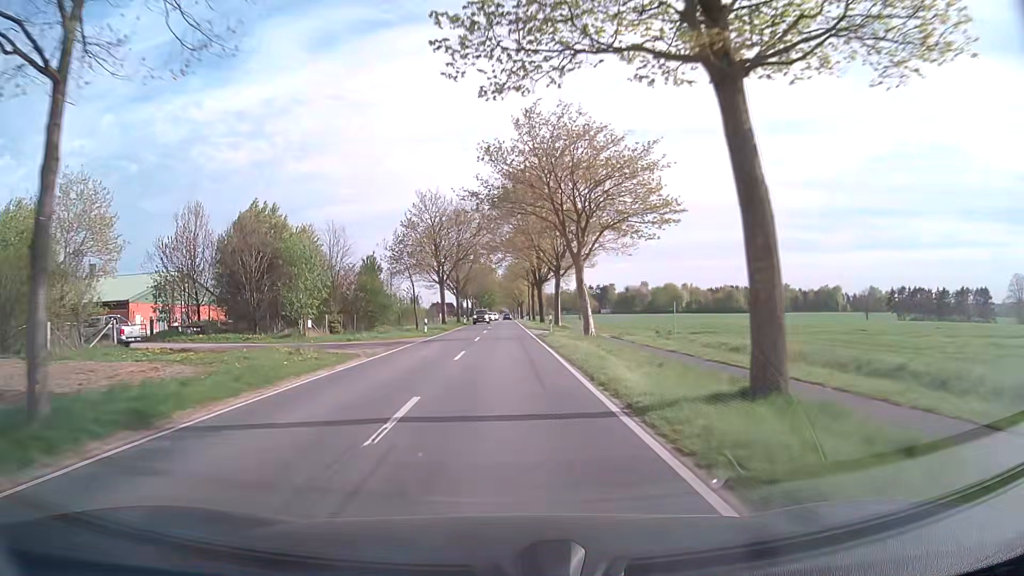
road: secondary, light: Day
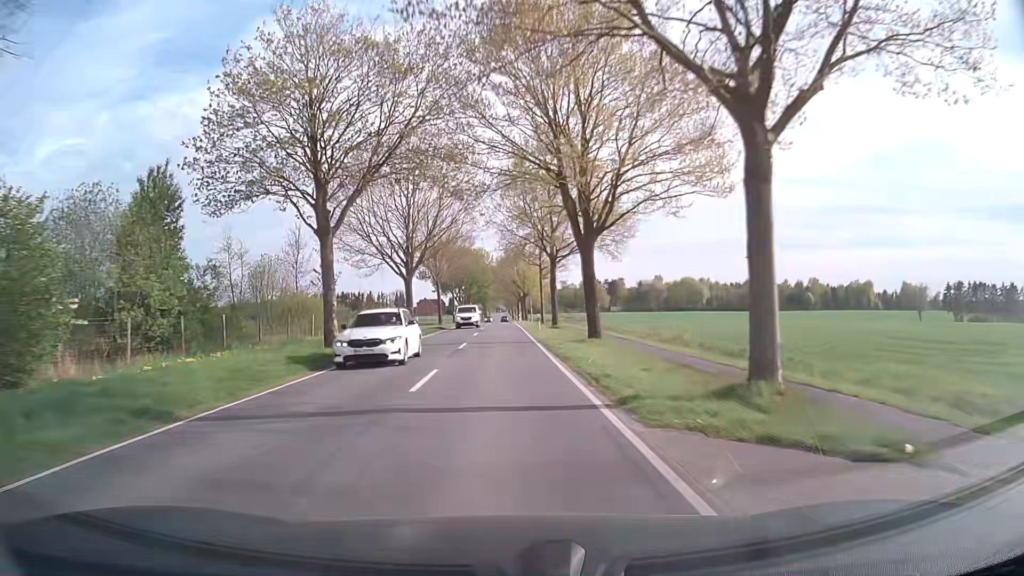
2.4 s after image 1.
(+0.2, +43.6) m; 0°
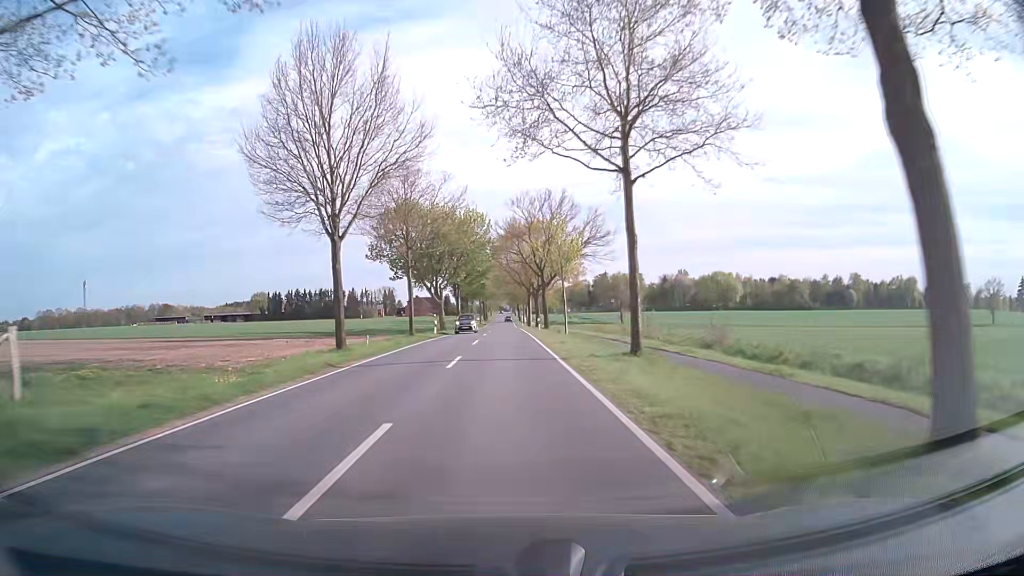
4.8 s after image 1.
(-0.3, +43.2) m; 0°
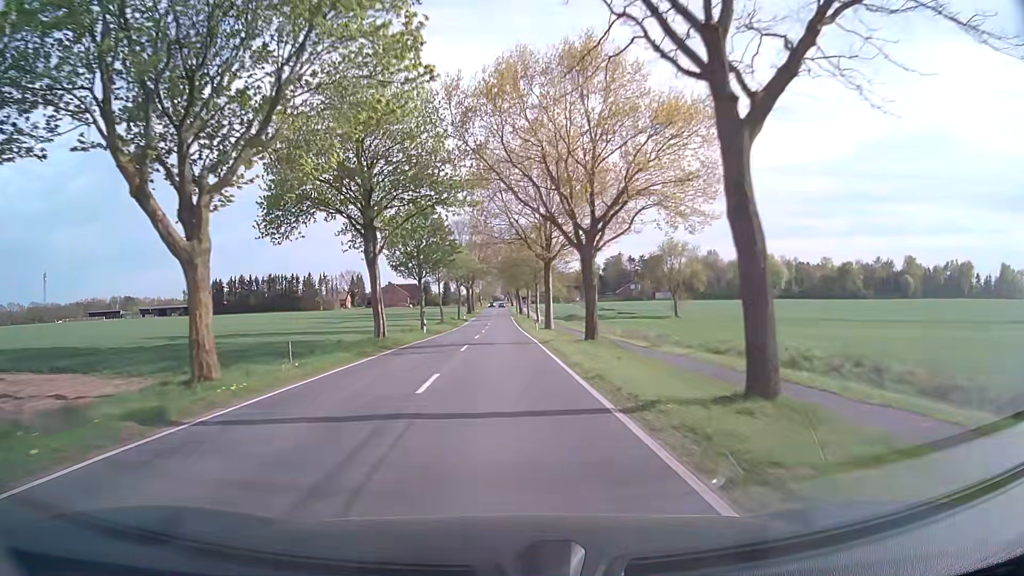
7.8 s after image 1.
(+0.1, +53.9) m; 0°
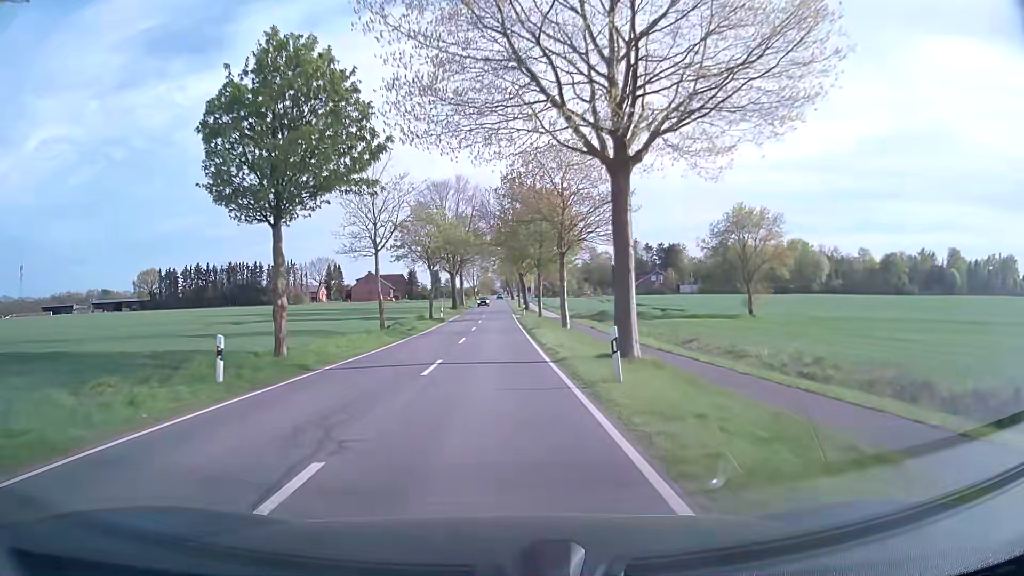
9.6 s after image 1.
(+0.1, +32.5) m; 0°
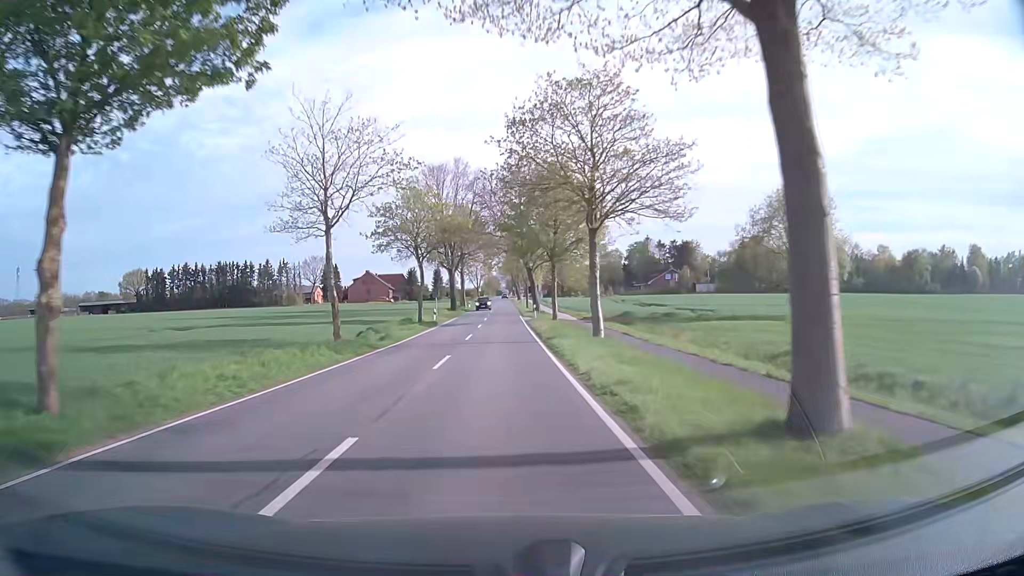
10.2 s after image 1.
(-0.1, +10.9) m; -1°
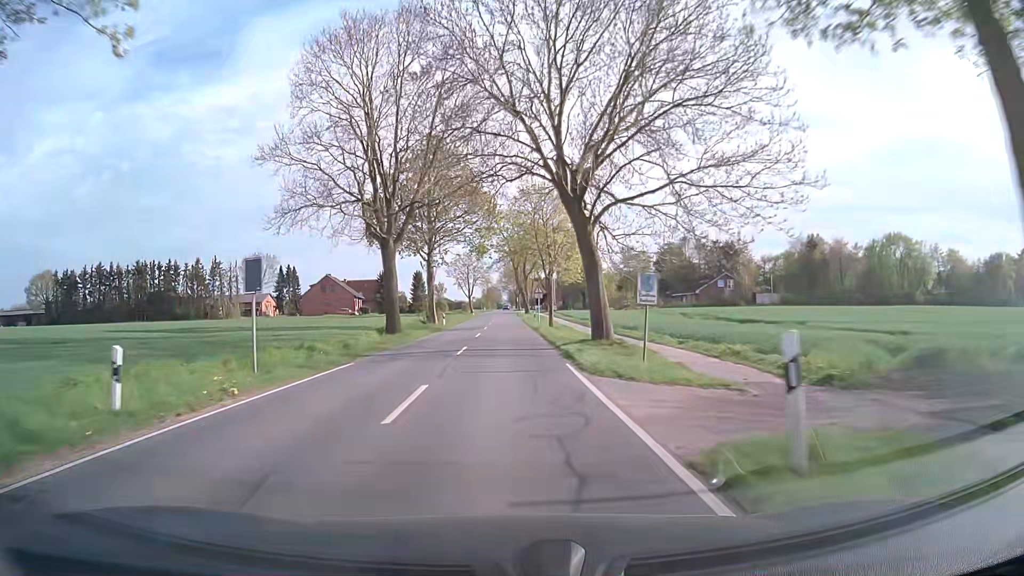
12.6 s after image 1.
(-0.2, +43.3) m; 0°
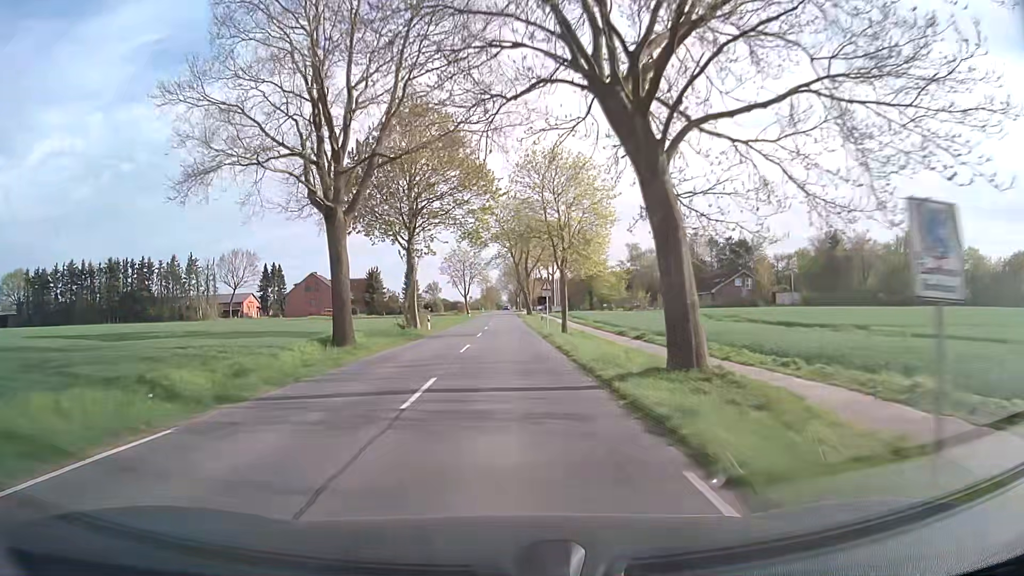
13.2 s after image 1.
(0.0, +10.7) m; 0°
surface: asphalt
(0, +10) (0, +20) (0, +30) (0, +40) (0, +50) (0, +60) (0, +70) (0, +80) (0, +90) (0, +100) m
